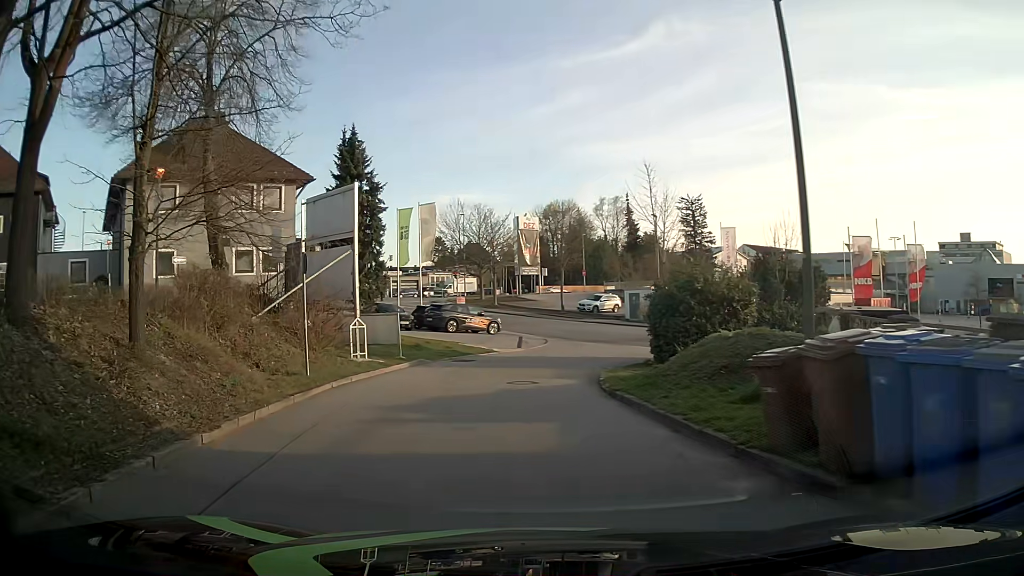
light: Day
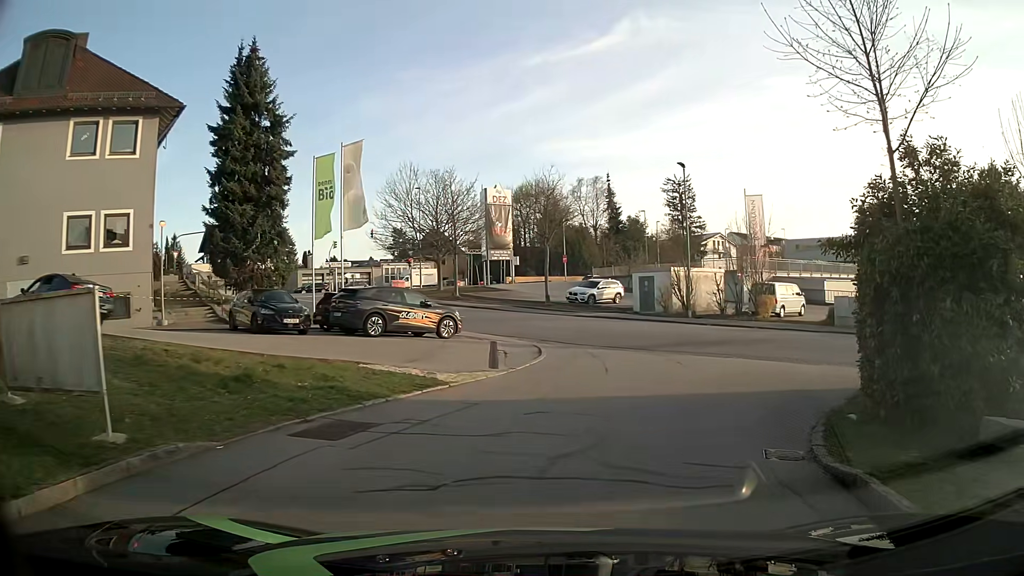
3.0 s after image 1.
(-0.6, +15.5) m; +3°
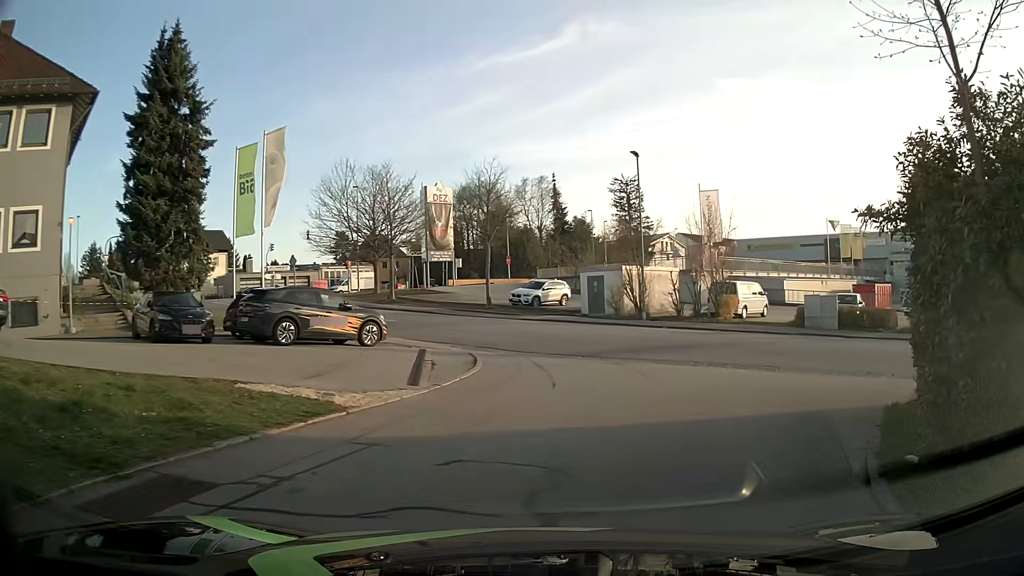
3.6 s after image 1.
(+0.1, +2.9) m; +4°
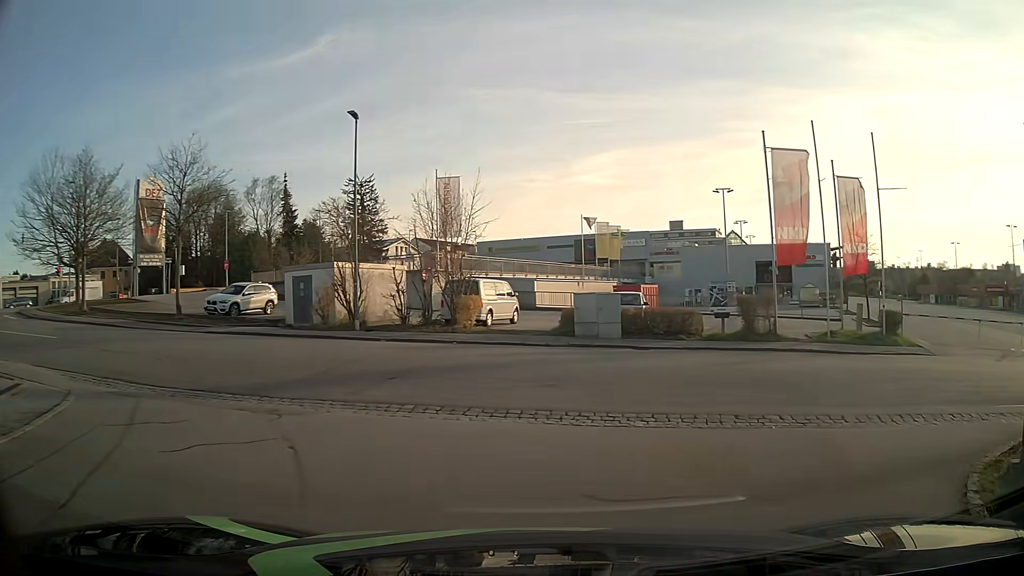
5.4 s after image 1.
(+1.4, +7.4) m; +24°
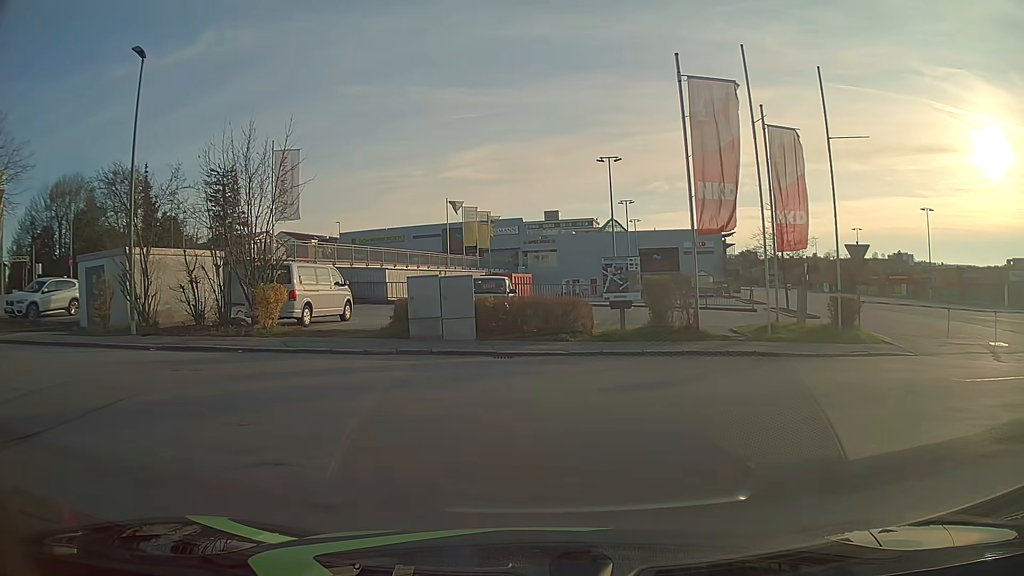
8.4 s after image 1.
(+0.8, +6.5) m; +11°
